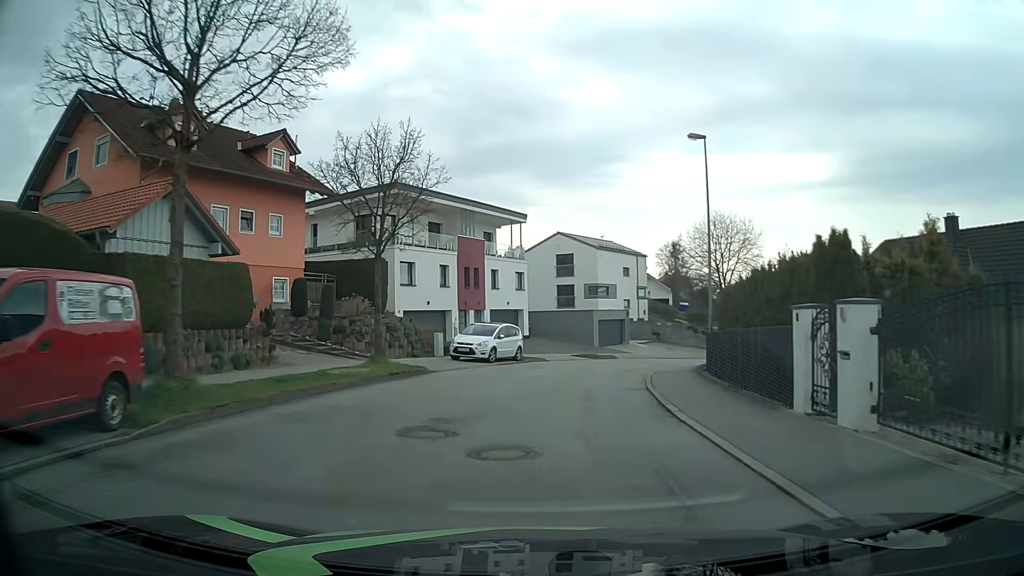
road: residential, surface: asphalt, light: Day
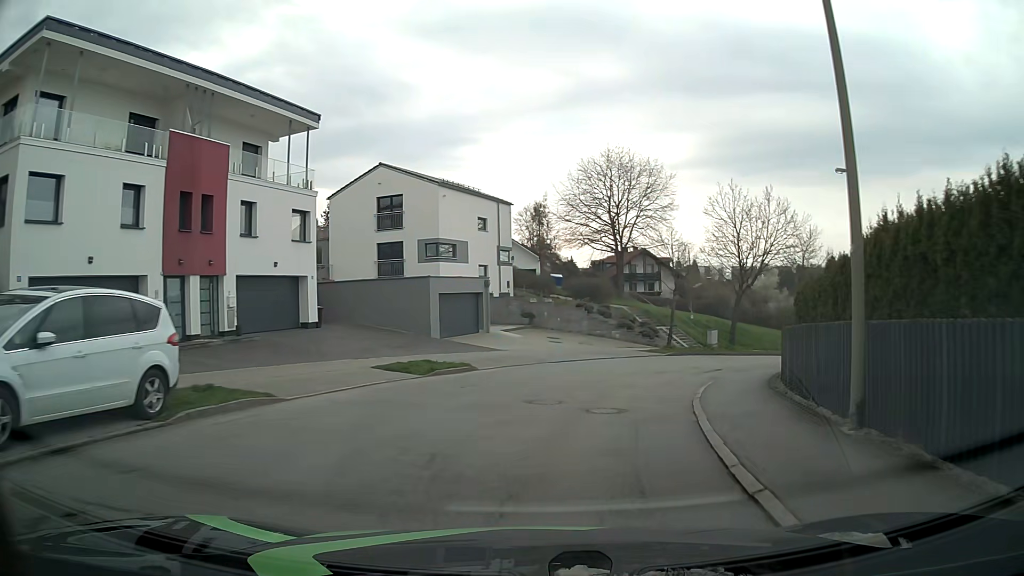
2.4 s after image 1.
(+2.0, +21.8) m; +13°
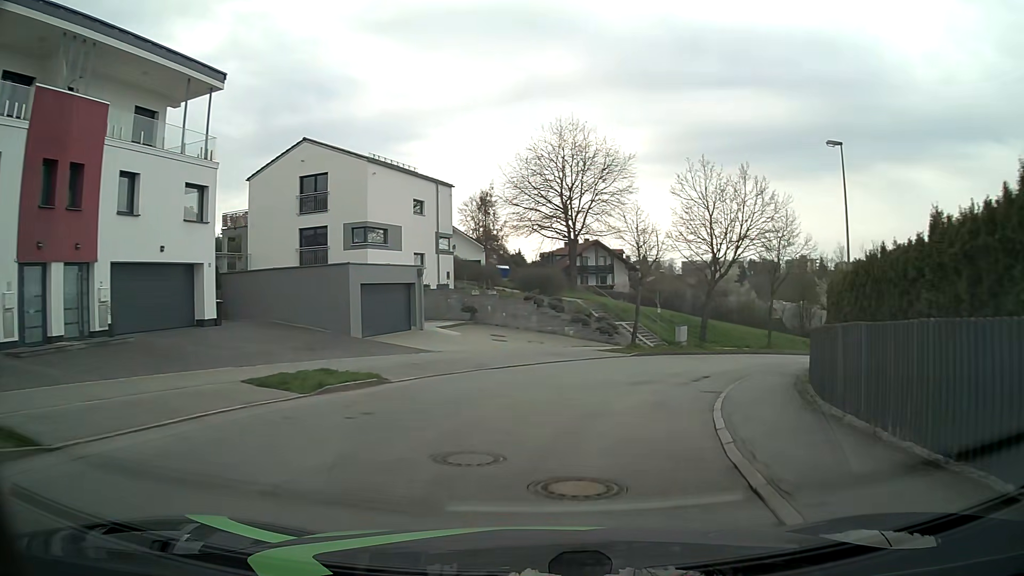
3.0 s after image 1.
(+0.2, +5.1) m; +5°
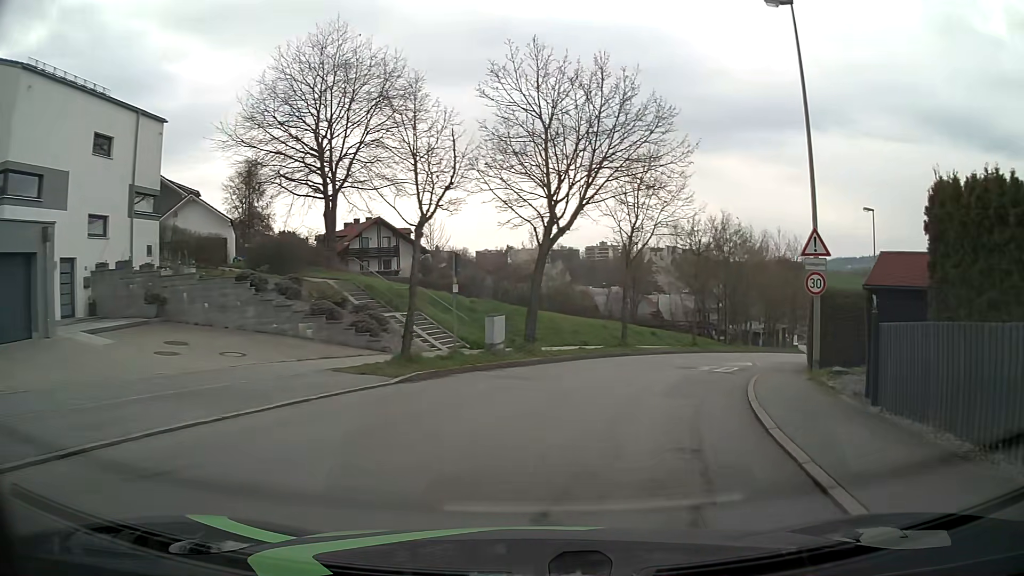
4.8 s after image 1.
(+2.0, +14.6) m; +17°
